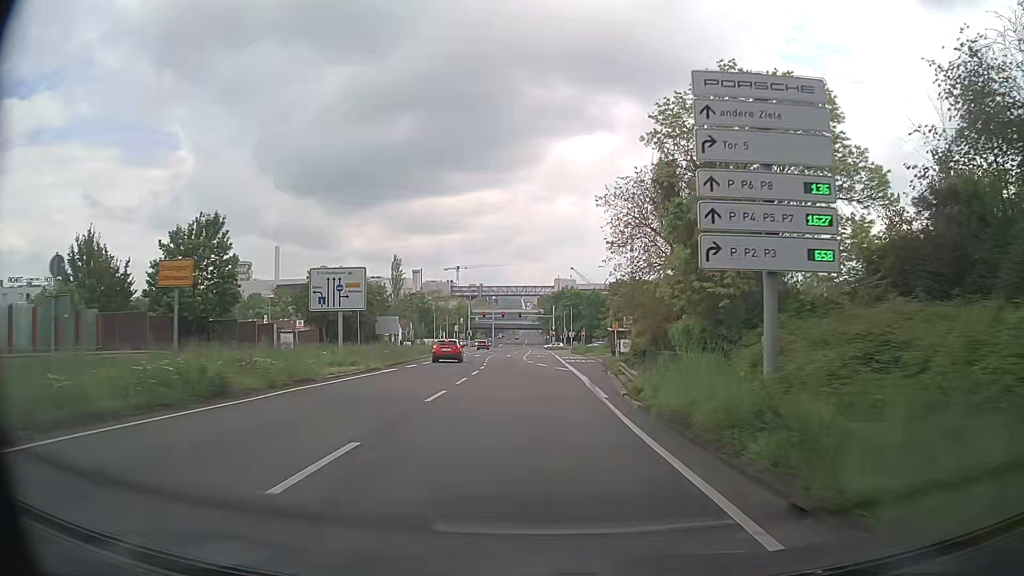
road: secondary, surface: asphalt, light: Day
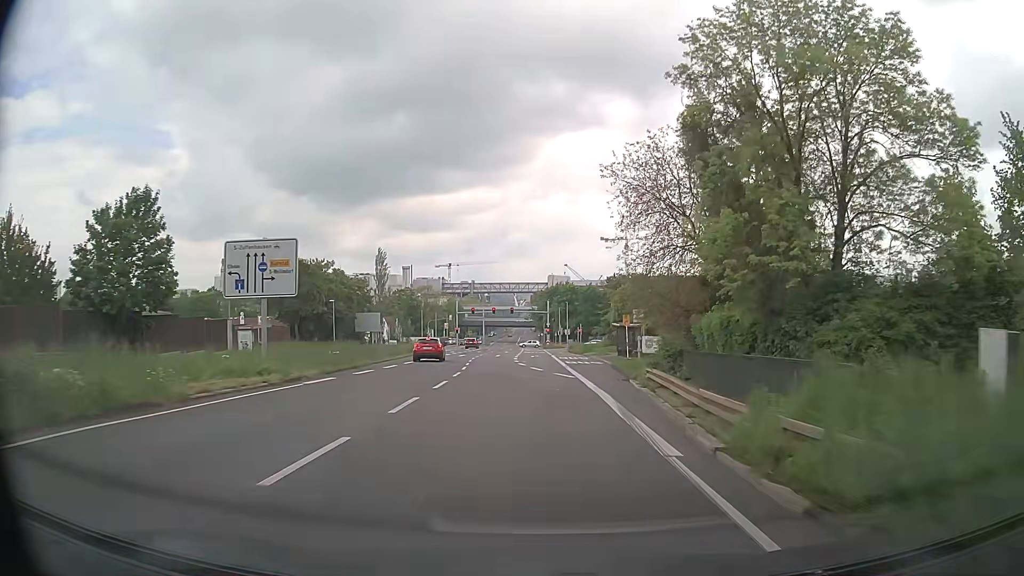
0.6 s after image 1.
(0.0, +8.9) m; 0°
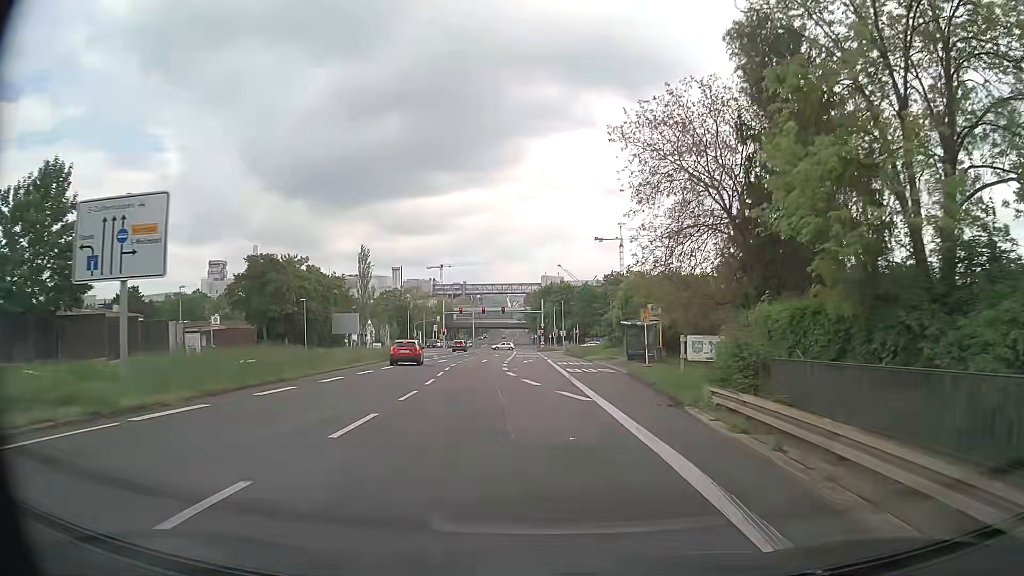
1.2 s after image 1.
(+0.1, +8.7) m; 0°
